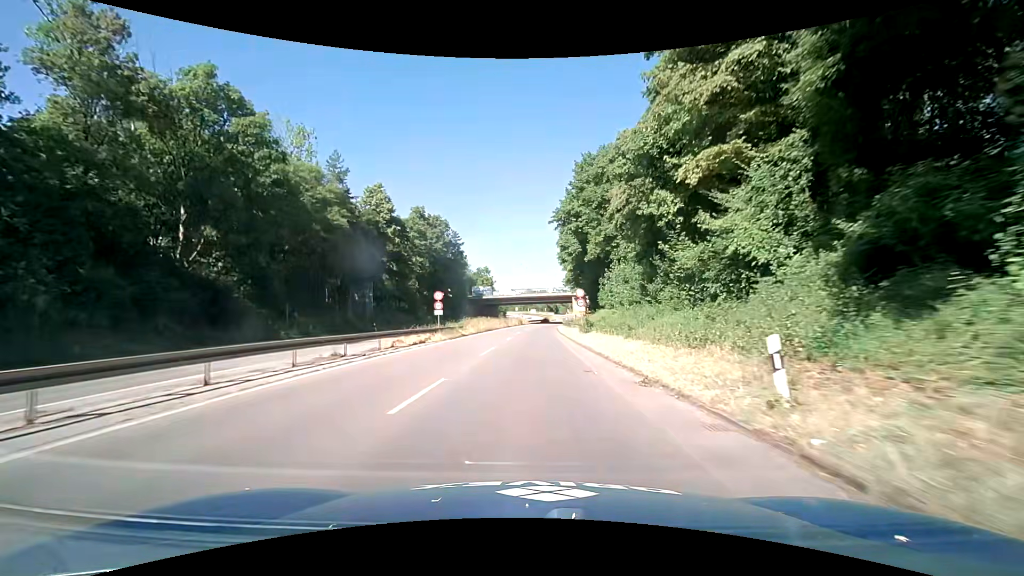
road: trunk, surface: asphalt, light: Day
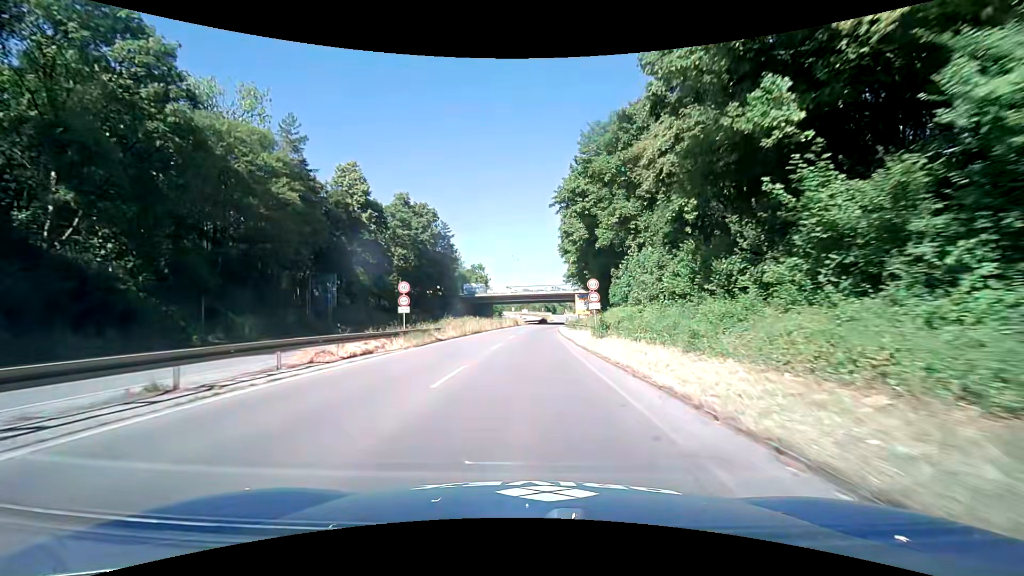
(-0.1, +9.2) m; -1°
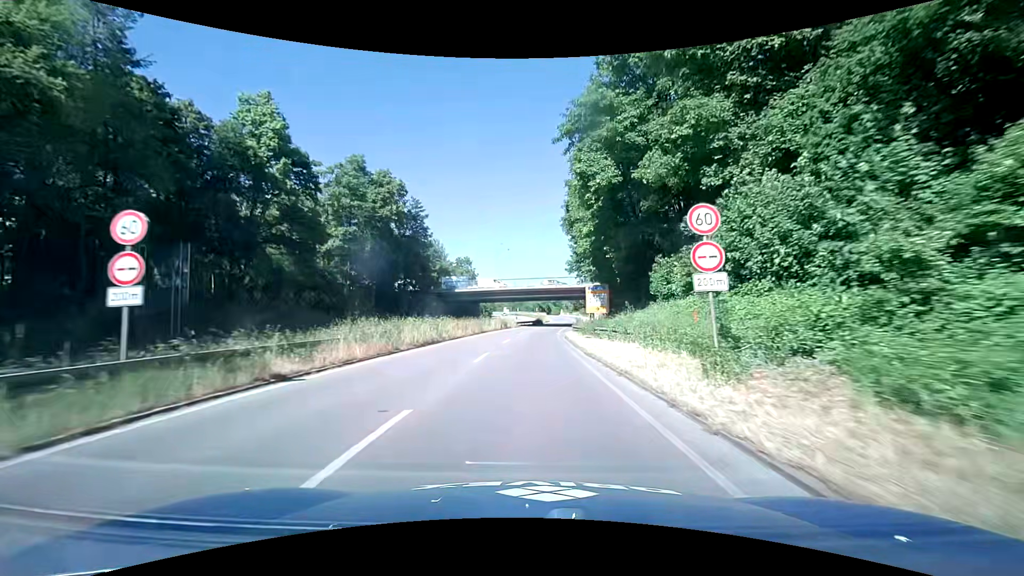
(+0.1, +18.4) m; +1°
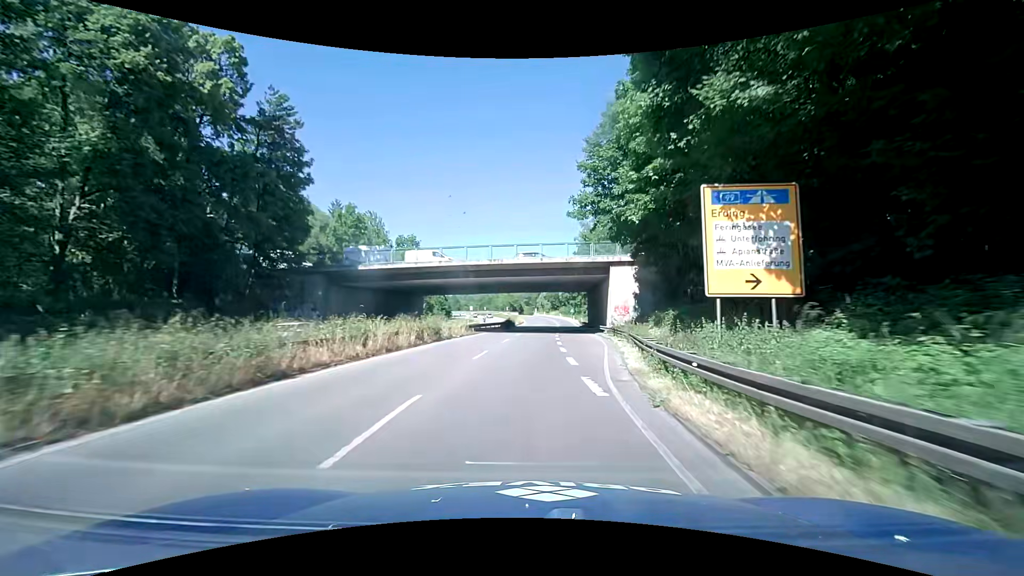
(+0.5, +34.5) m; +3°
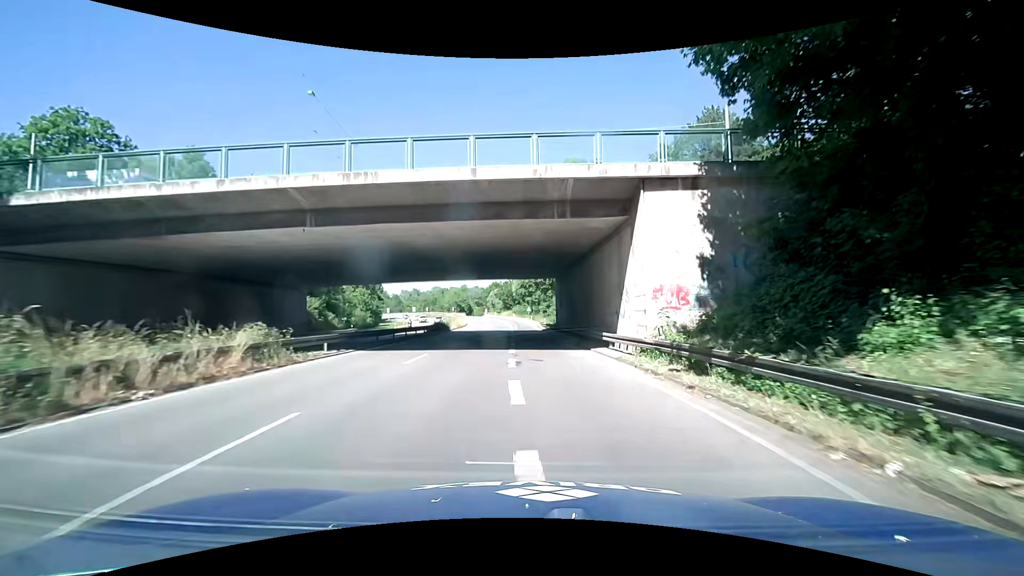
(+1.4, +24.8) m; +6°
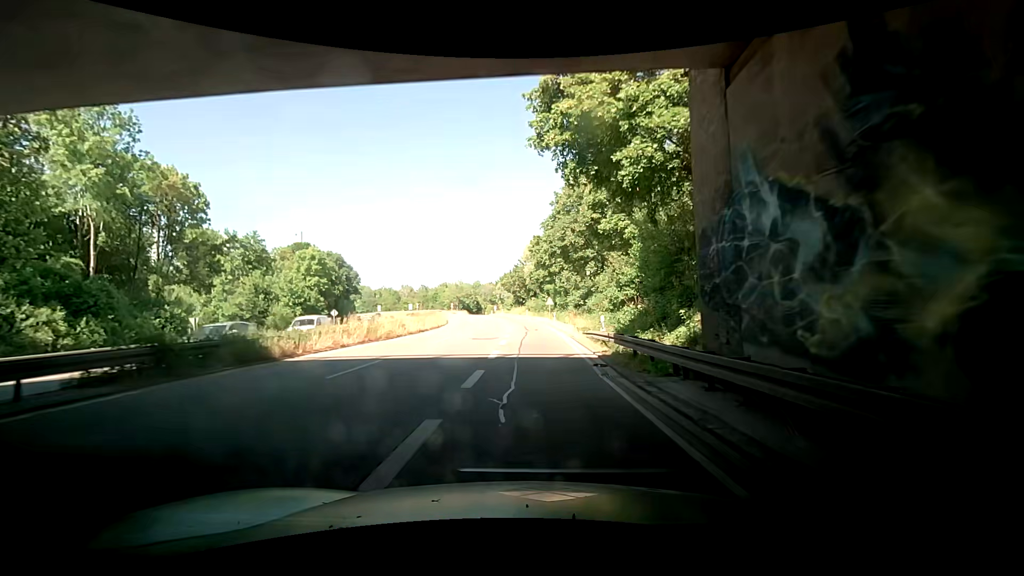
(-0.2, +40.2) m; 0°
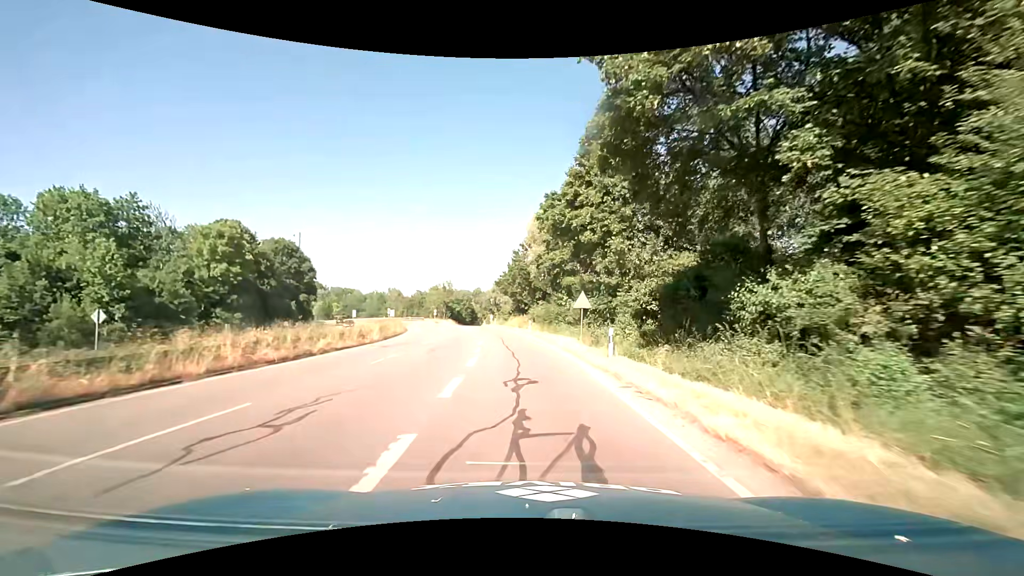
(-0.9, +30.8) m; -3°
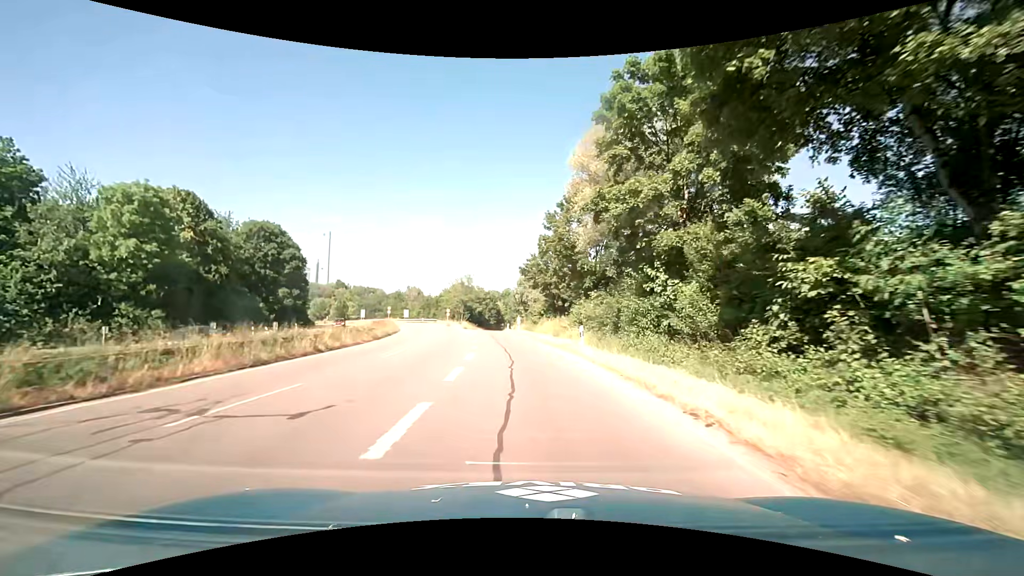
(-0.6, +21.8) m; -4°
(0, +10) (-1, +20) (-1, +30) (-3, +40) (-4, +50) (-5, +60) (-6, +70) (-6, +80) (-6, +90) (-6, +100) m
